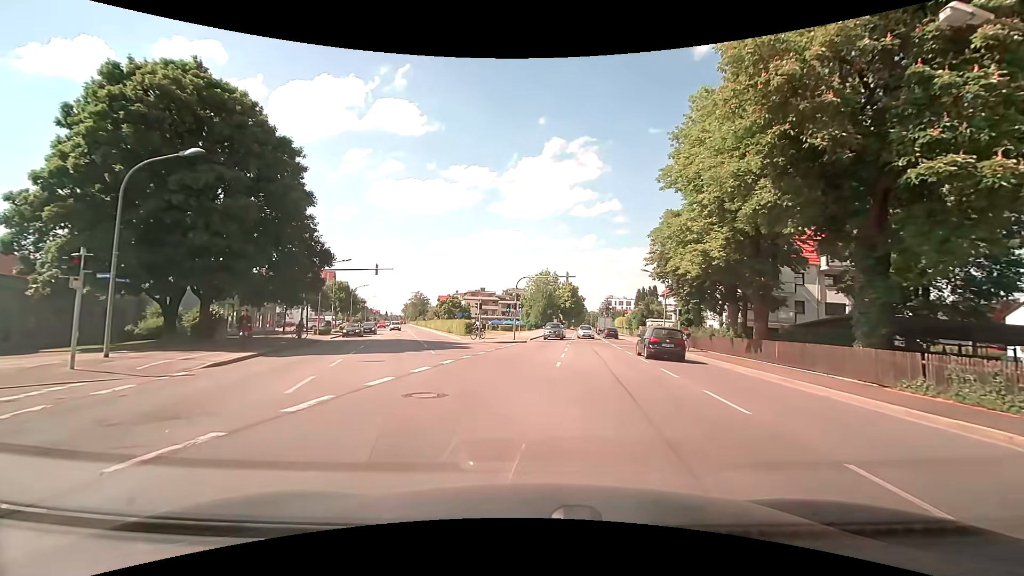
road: secondary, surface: asphalt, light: Day
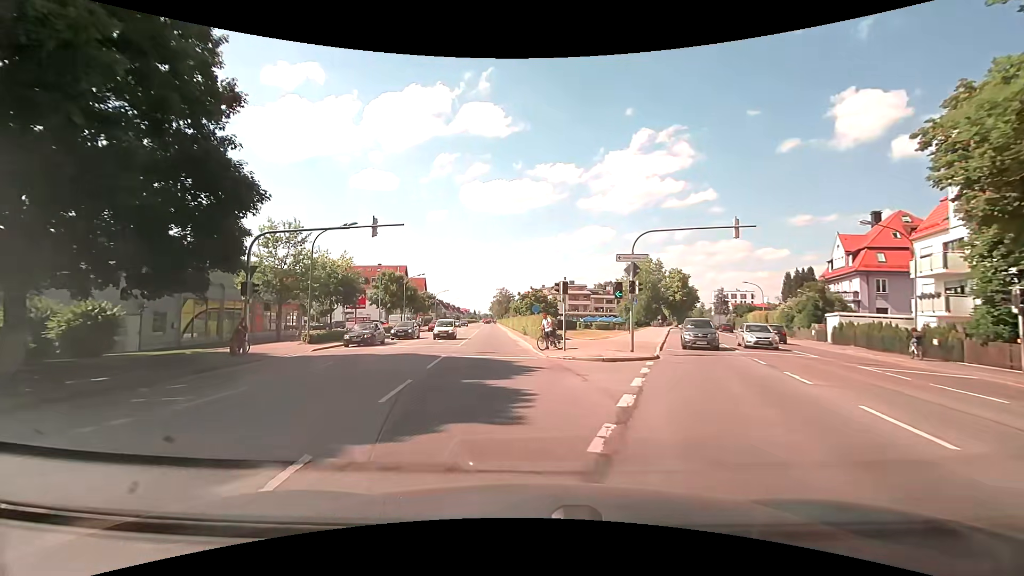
(-1.7, +20.5) m; -10°
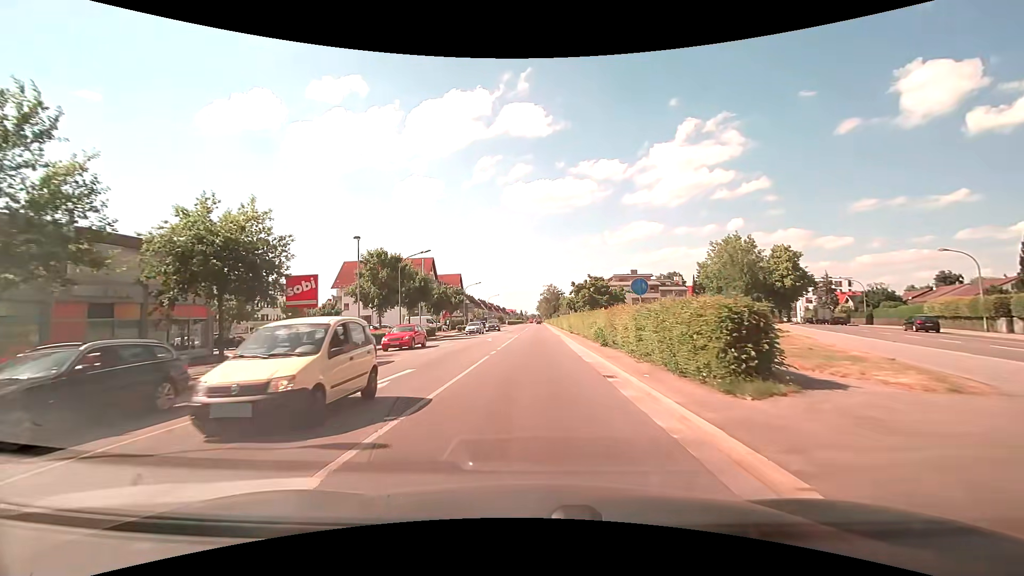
(-1.9, +24.0) m; -6°
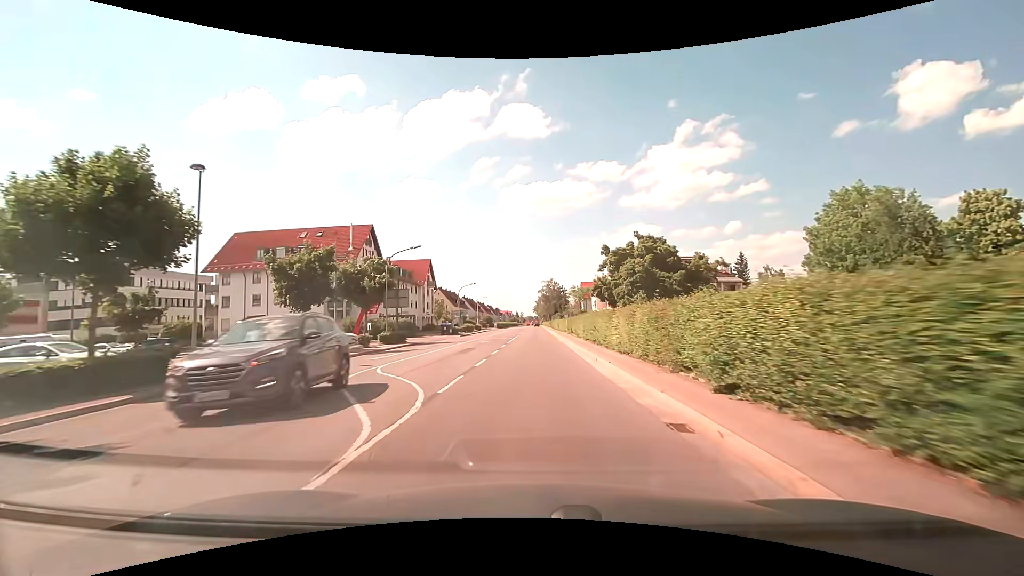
(+0.1, +38.5) m; 0°
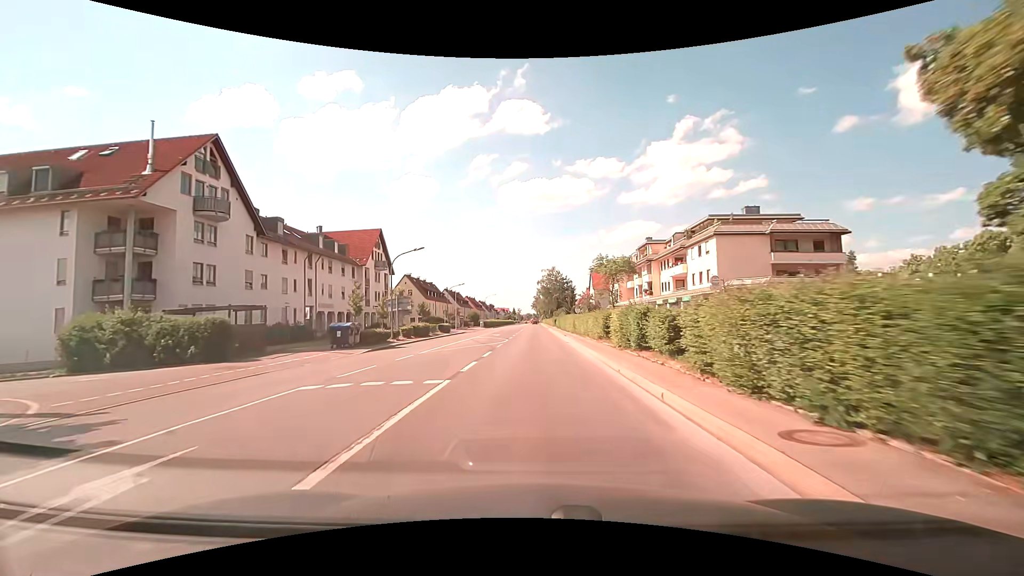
(+0.1, +32.9) m; 0°
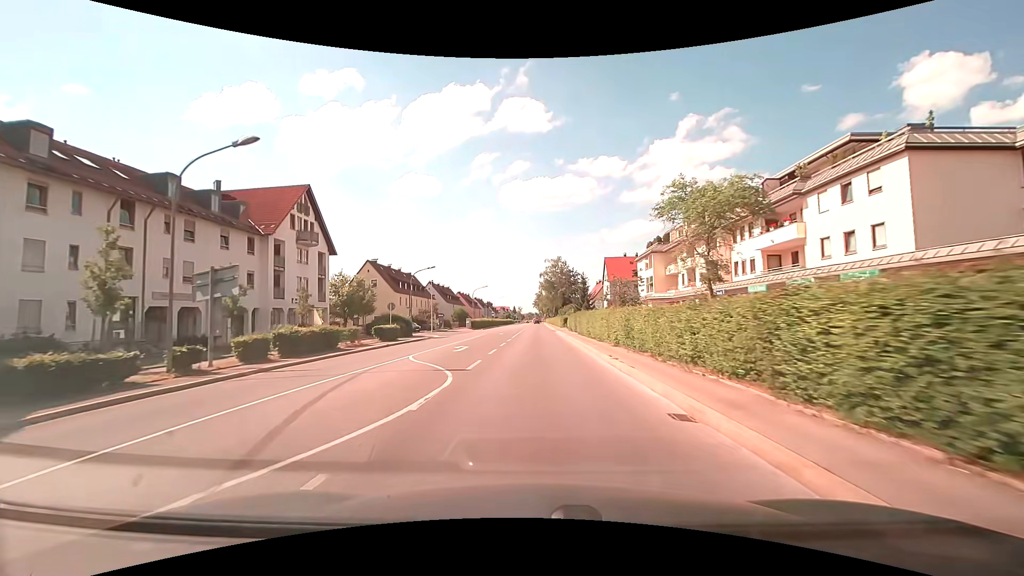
(-0.1, +23.7) m; 0°
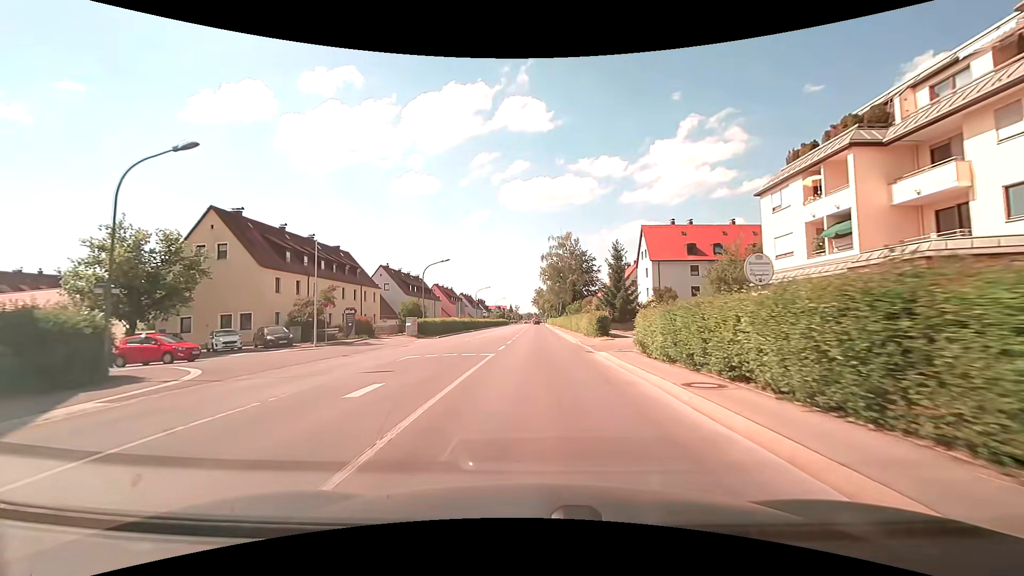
(-0.1, +37.9) m; 0°
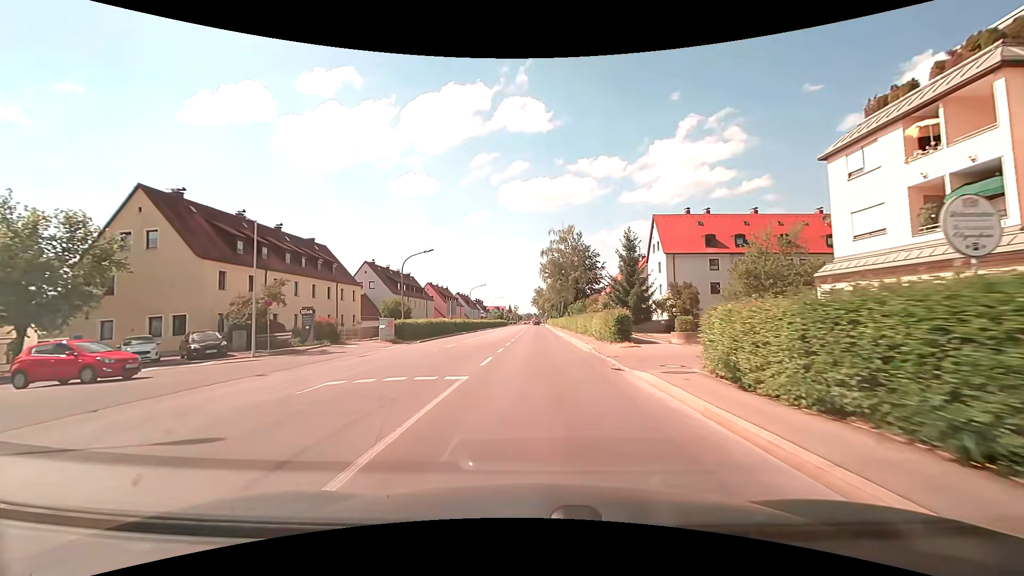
(0.0, +7.4) m; 0°
(0, +10) (0, +20) (0, +30) (0, +40) (0, +50) (0, +60) (0, +70) (0, +80) (0, +90) (-1, +100) m
